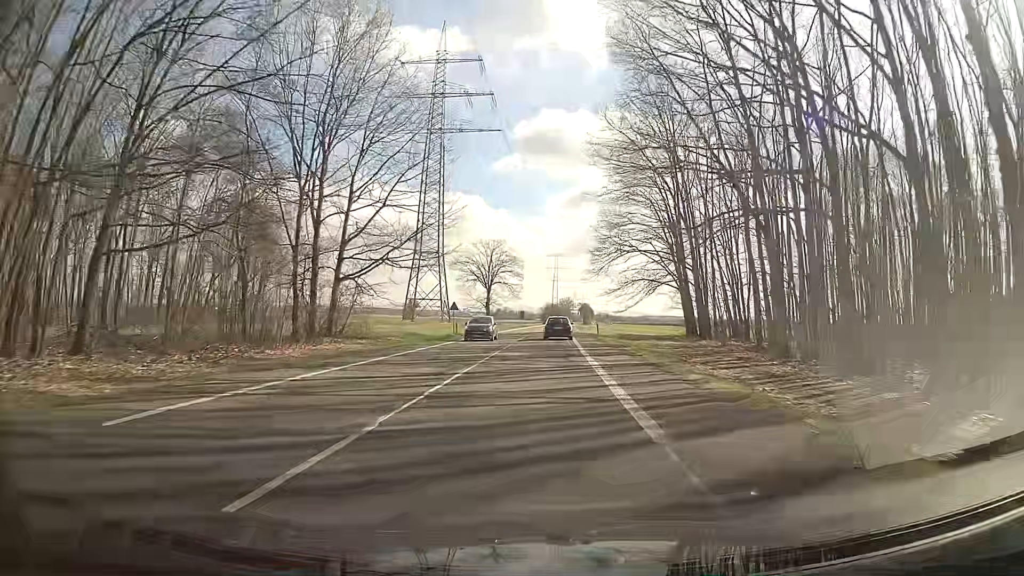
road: secondary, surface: asphalt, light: Day
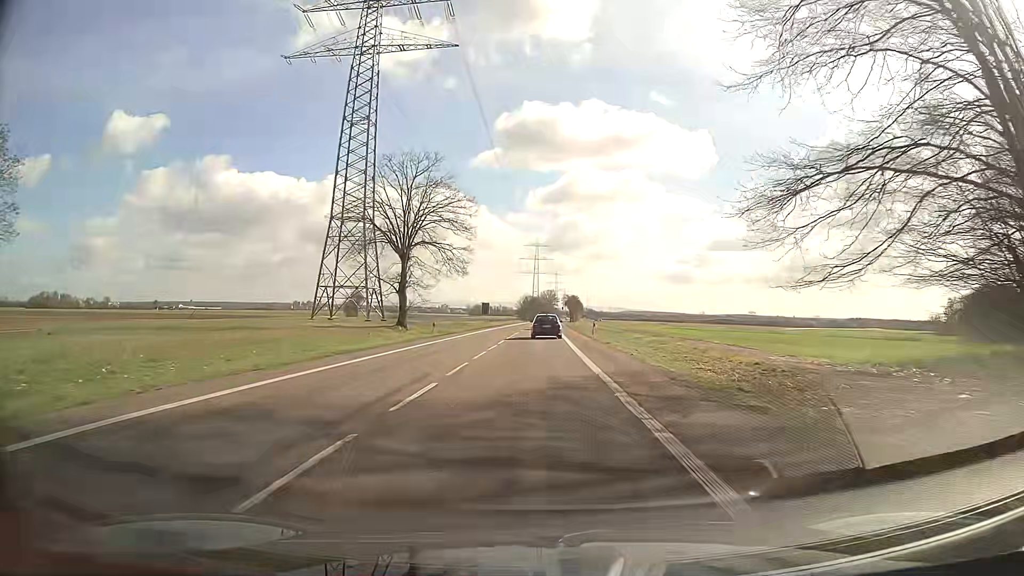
(+1.1, +55.1) m; +2°
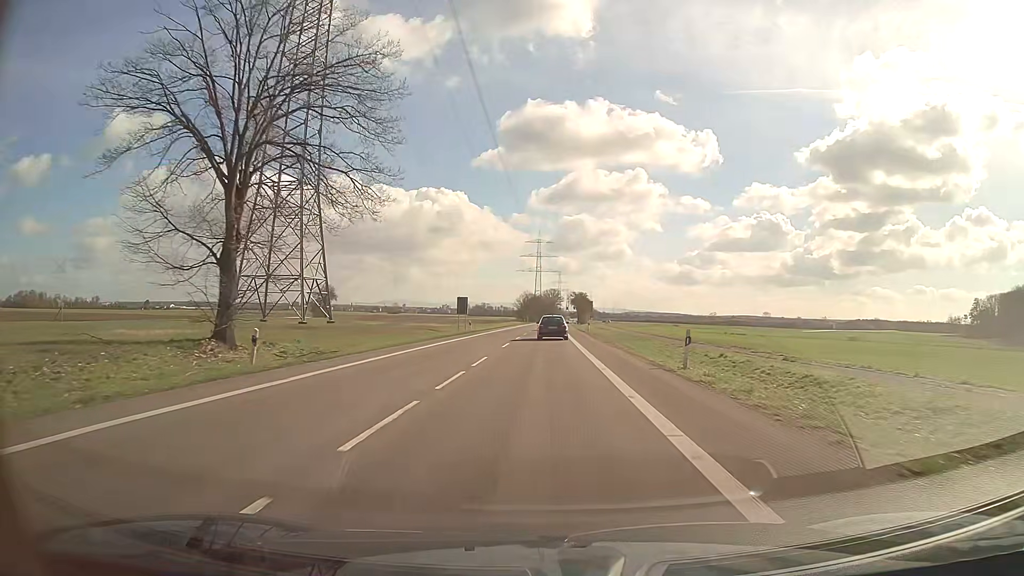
(0.0, +32.2) m; 0°
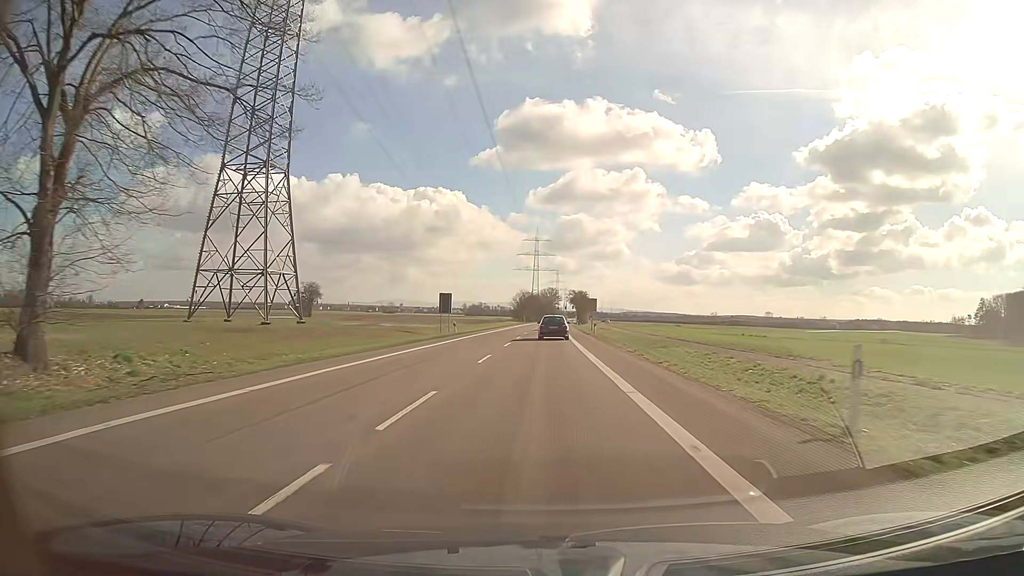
(0.0, +10.6) m; 0°
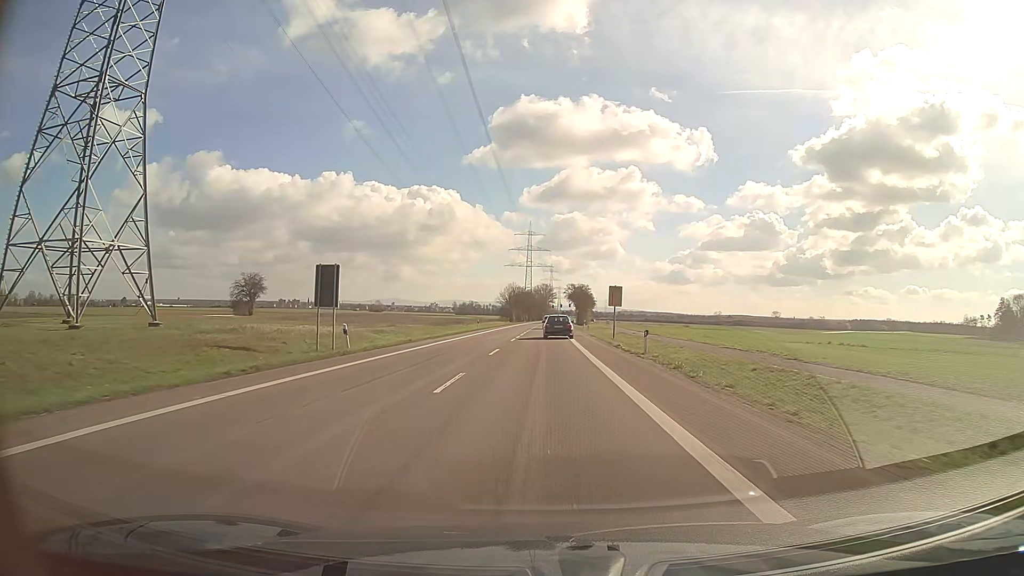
(+0.1, +31.3) m; +1°
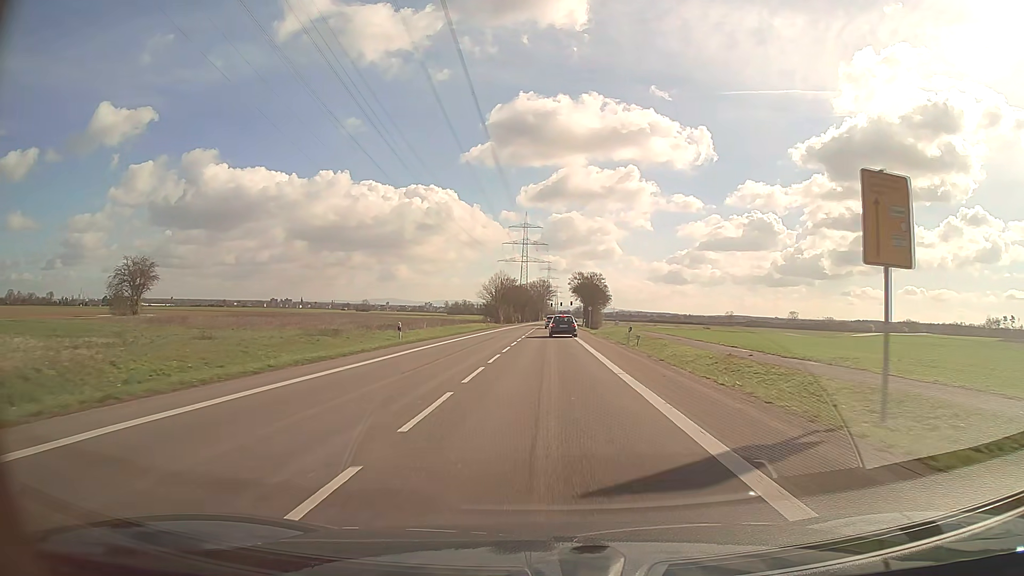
(0.0, +41.3) m; 0°
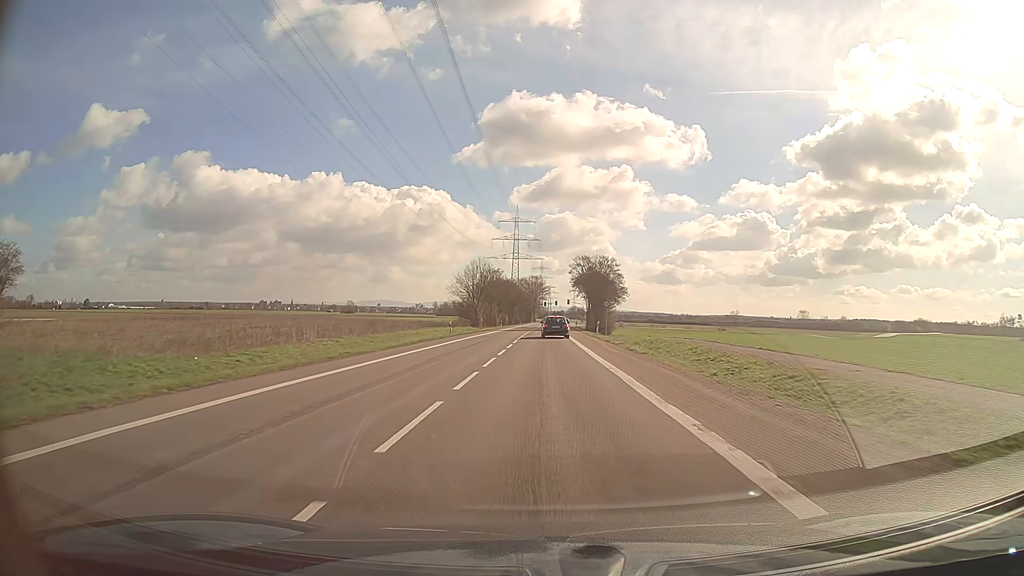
(+0.2, +30.6) m; +1°
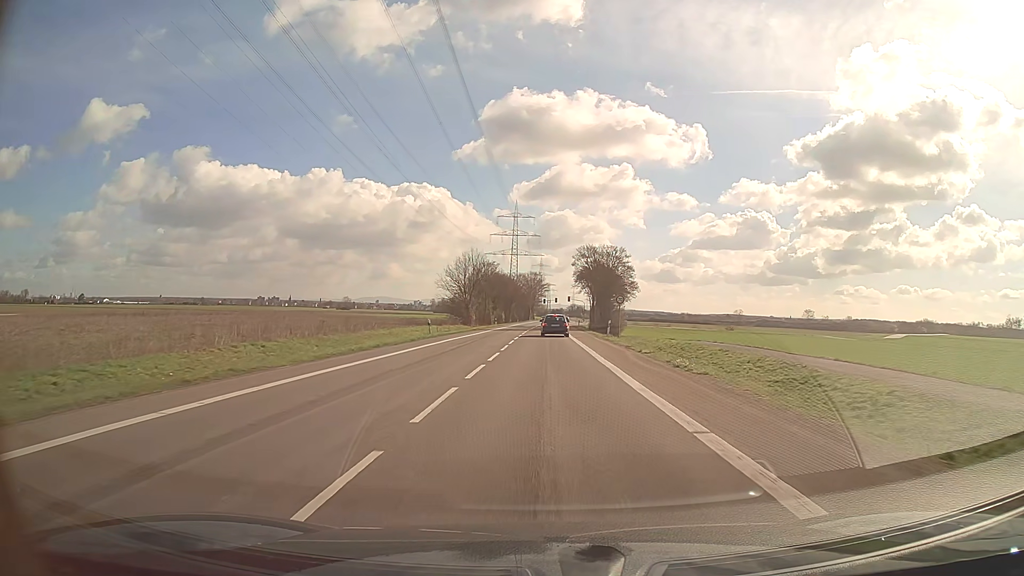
(0.0, +10.0) m; 0°
(0, +10) (0, +20) (0, +30) (0, +40) (0, +50) (+1, +60) (+1, +70) (+1, +80) (+1, +90) (+1, +100) m
